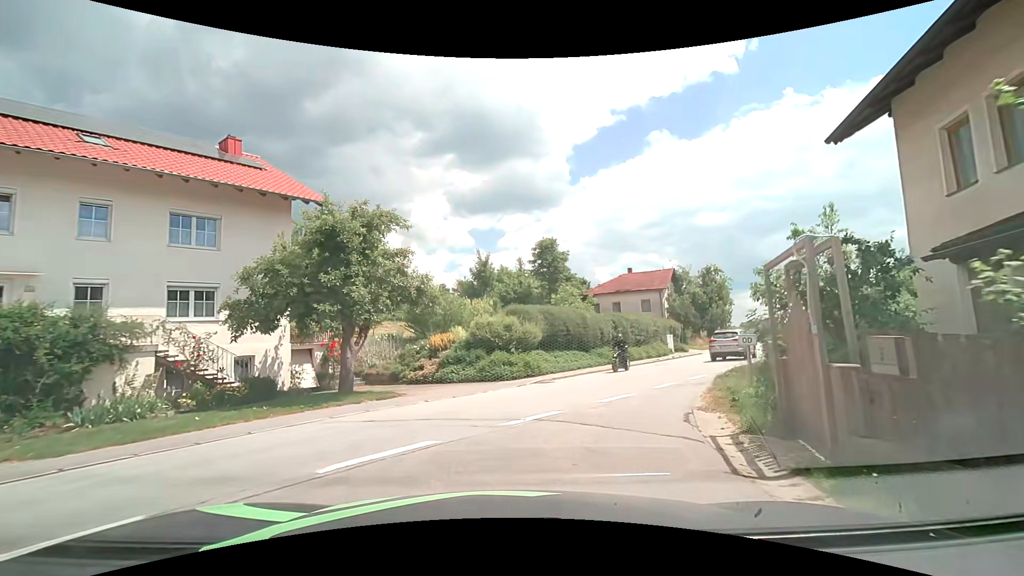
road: tertiary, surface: asphalt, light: Day
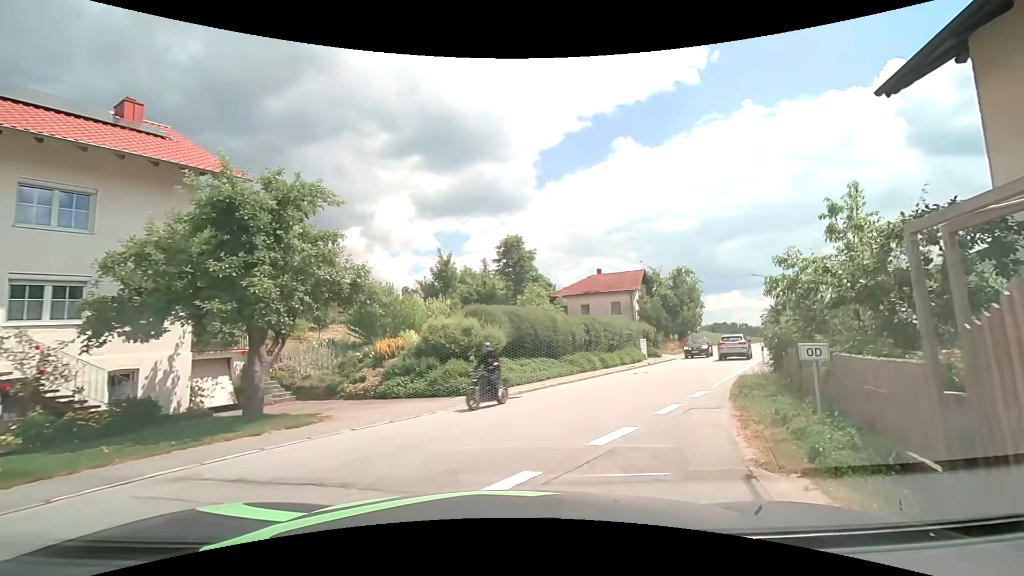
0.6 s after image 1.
(+0.1, +3.4) m; +4°
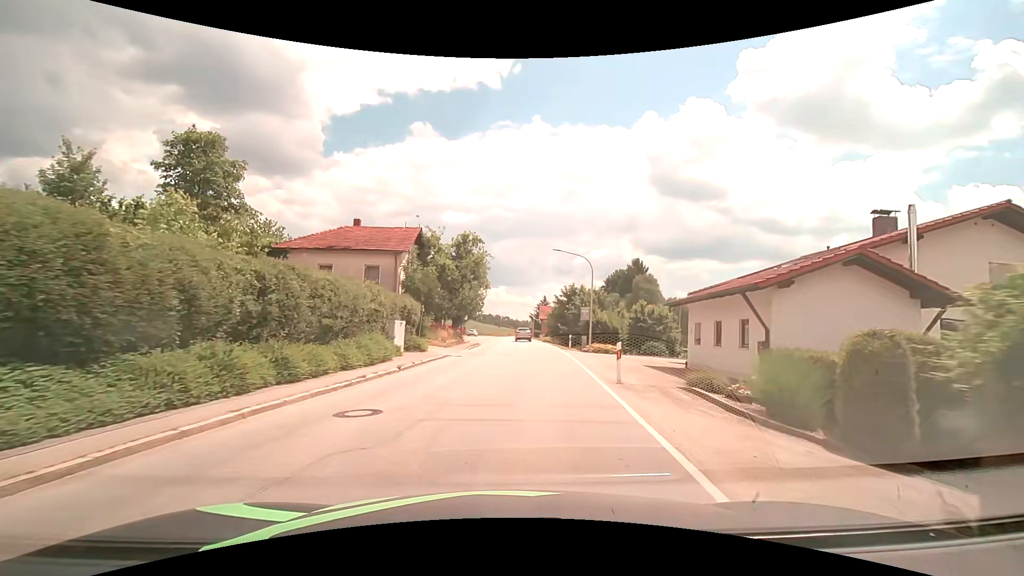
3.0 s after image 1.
(+3.8, +16.2) m; +25°
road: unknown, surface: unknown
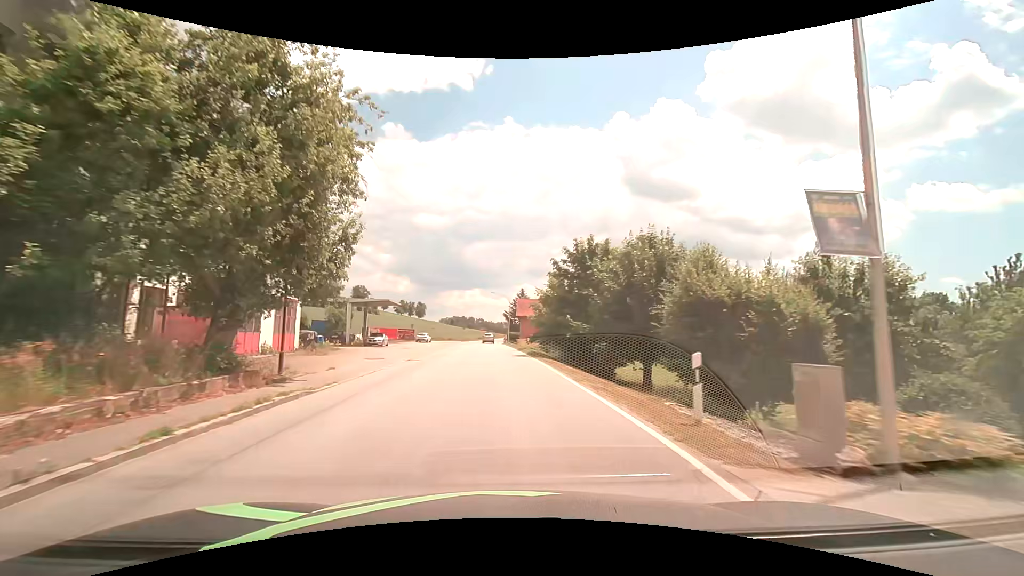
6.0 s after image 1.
(+1.8, +31.3) m; +4°
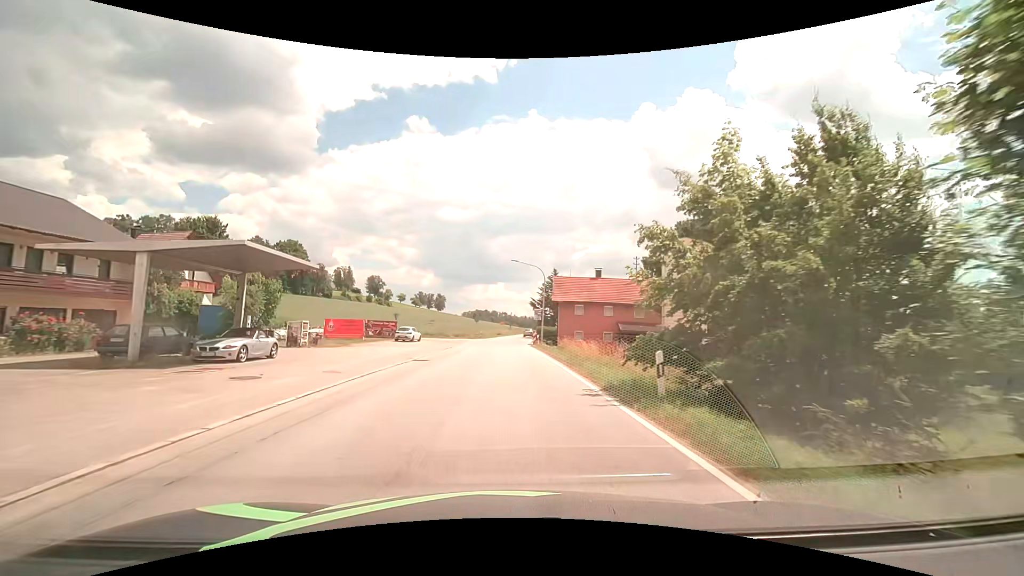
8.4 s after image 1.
(-0.7, +28.2) m; -3°
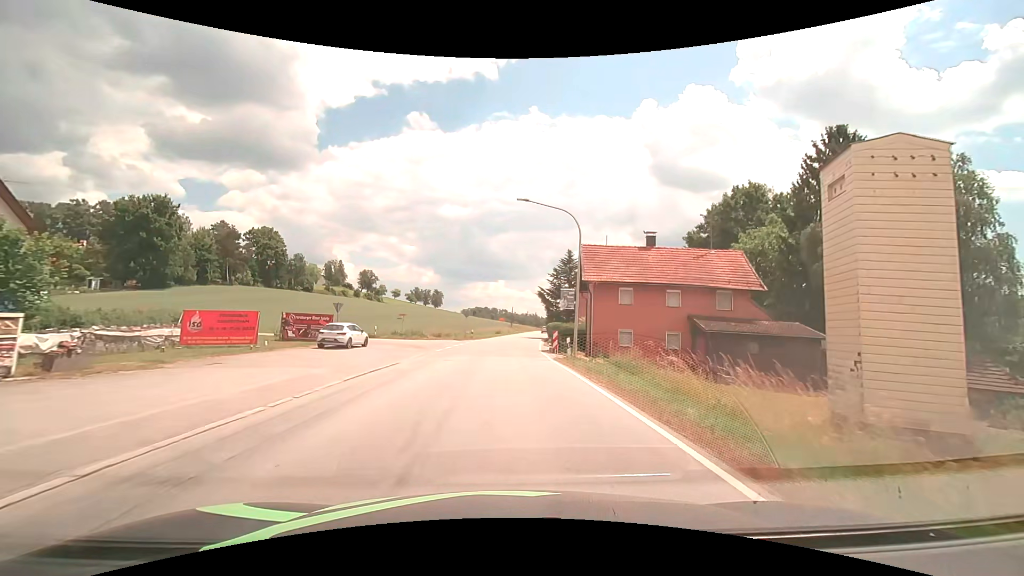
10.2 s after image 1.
(-0.1, +19.8) m; 0°
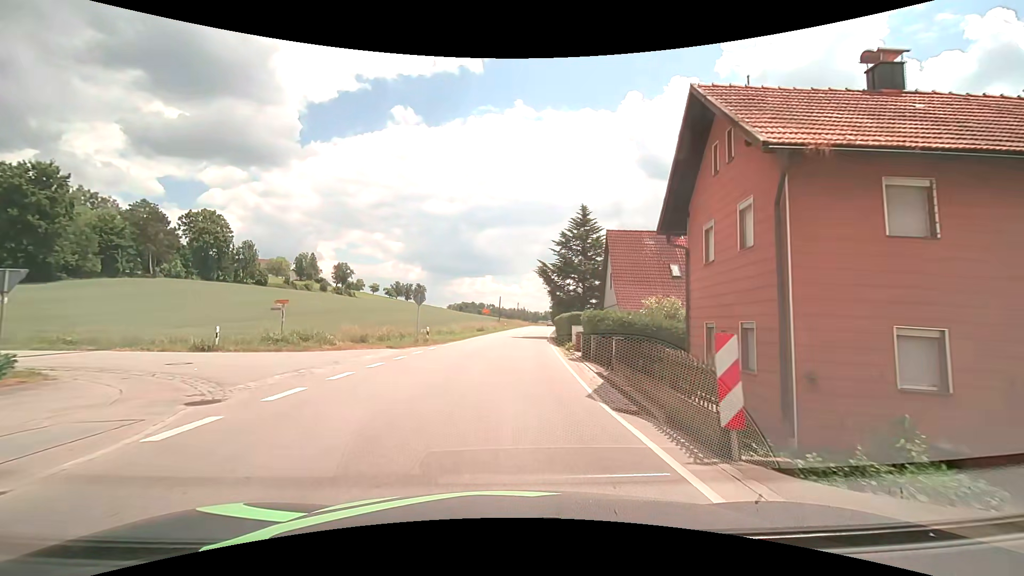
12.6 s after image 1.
(+0.2, +23.1) m; +1°
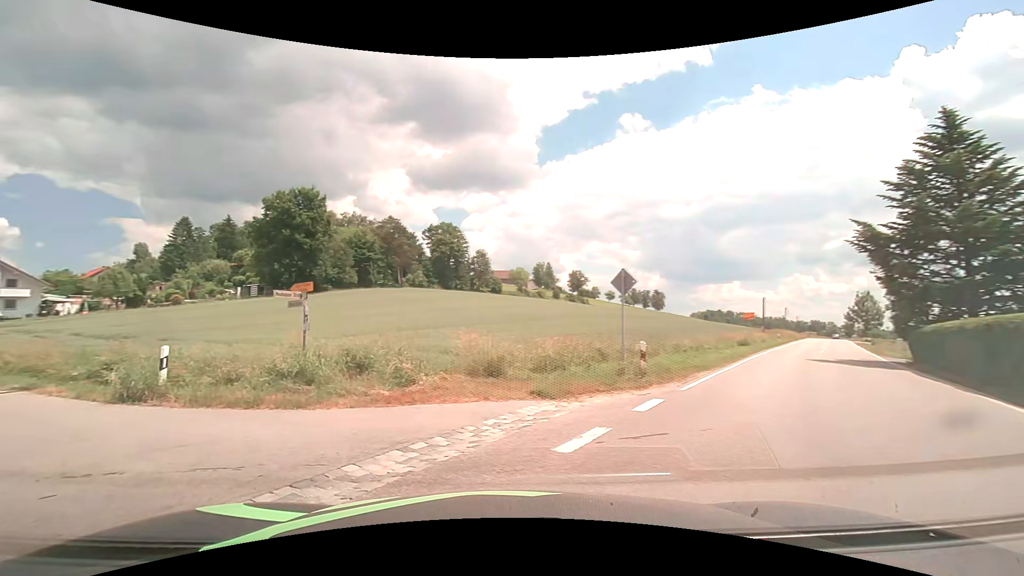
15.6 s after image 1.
(-0.8, +16.1) m; -25°
